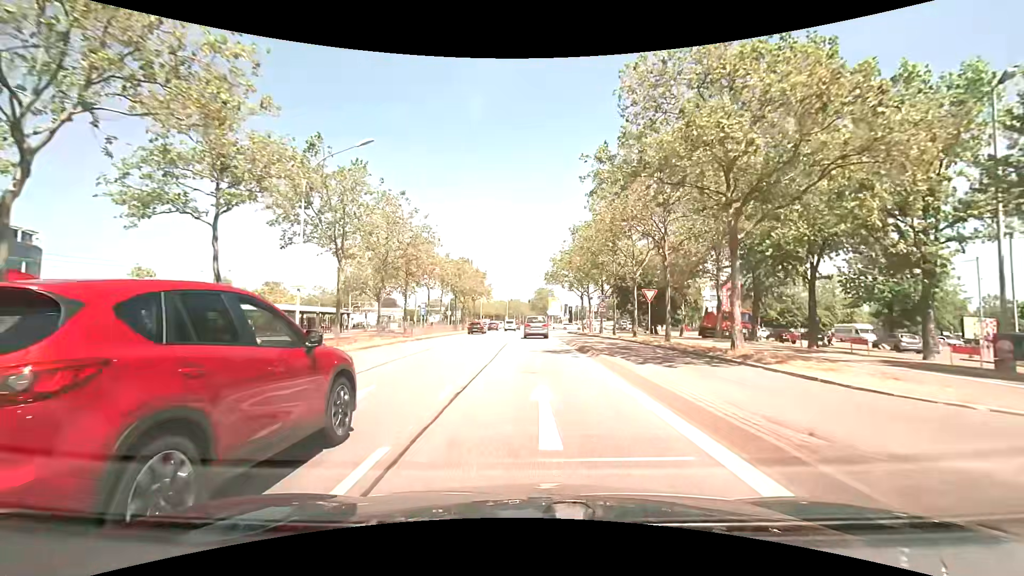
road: primary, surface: asphalt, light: Day
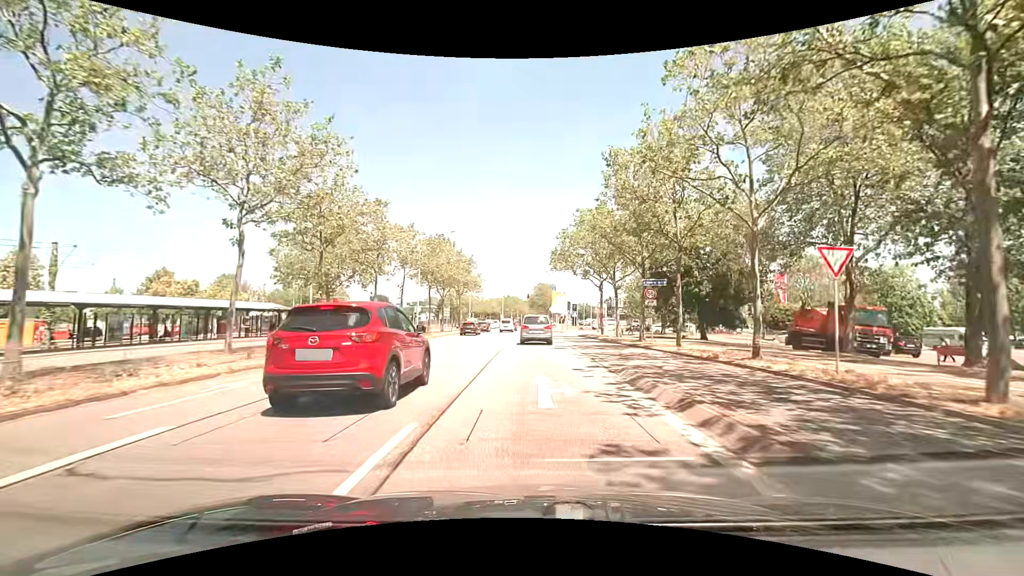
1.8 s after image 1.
(0.0, +17.4) m; 0°
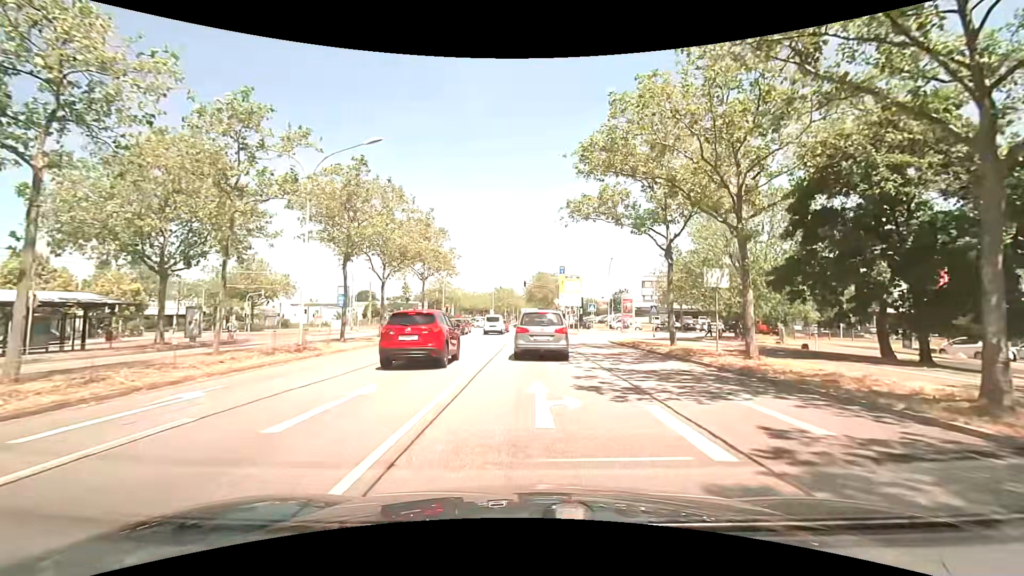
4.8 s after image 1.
(-0.1, +23.1) m; -1°
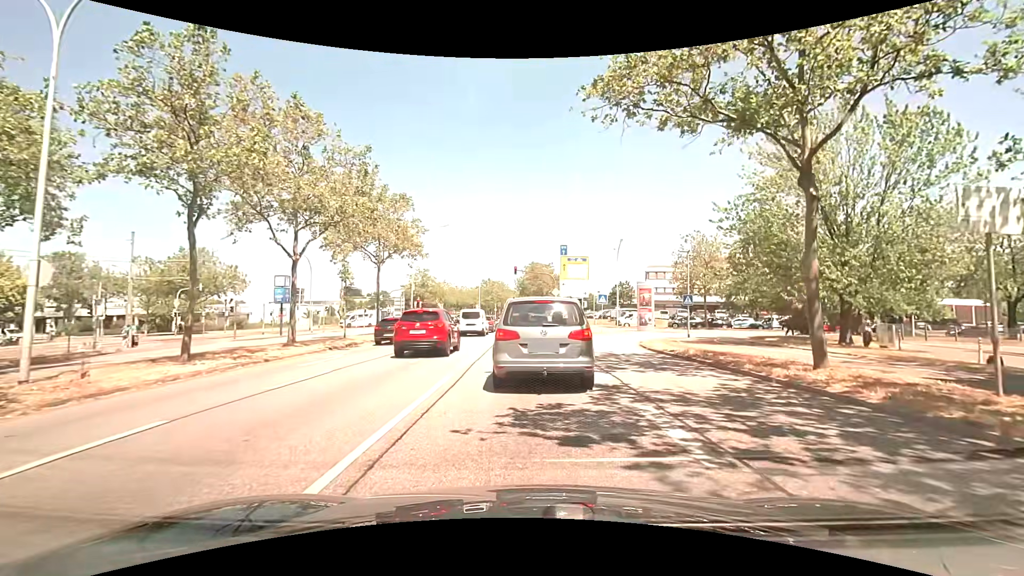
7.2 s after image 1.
(+0.3, +12.0) m; +1°
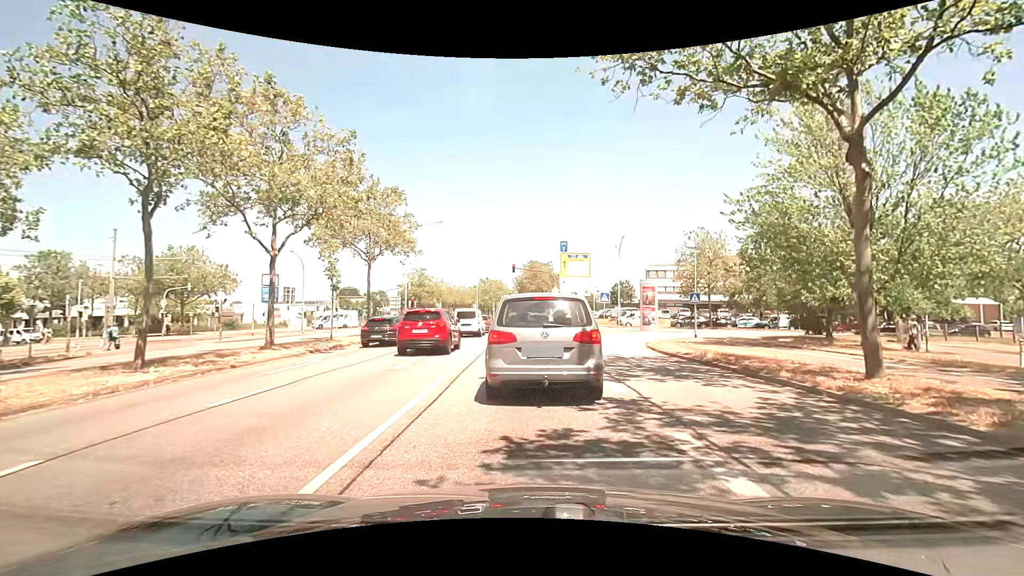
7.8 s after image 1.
(0.0, +1.7) m; +1°
